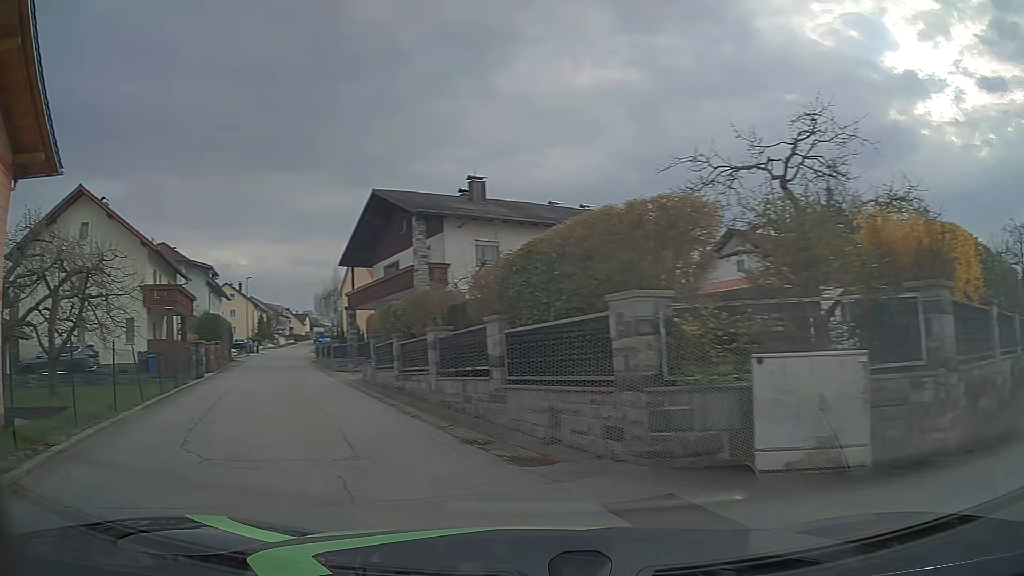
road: residential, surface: asphalt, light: Day
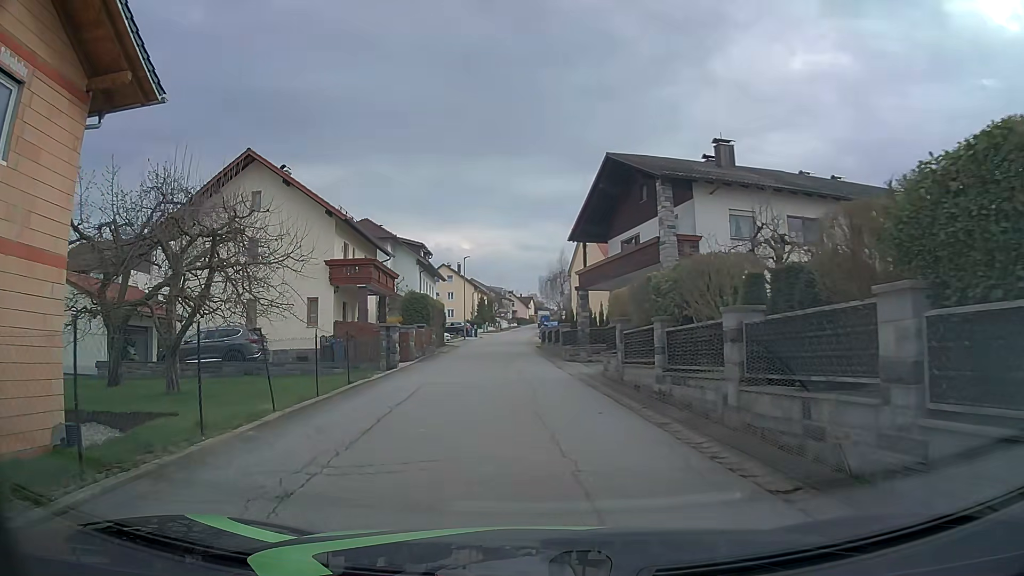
(-1.3, +5.2) m; -22°
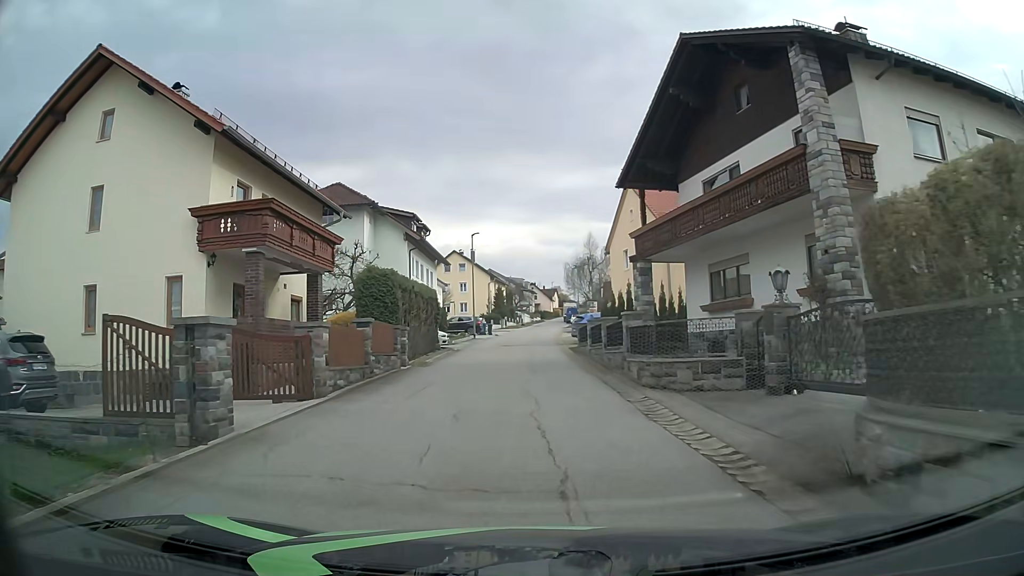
(-0.5, +14.5) m; -3°
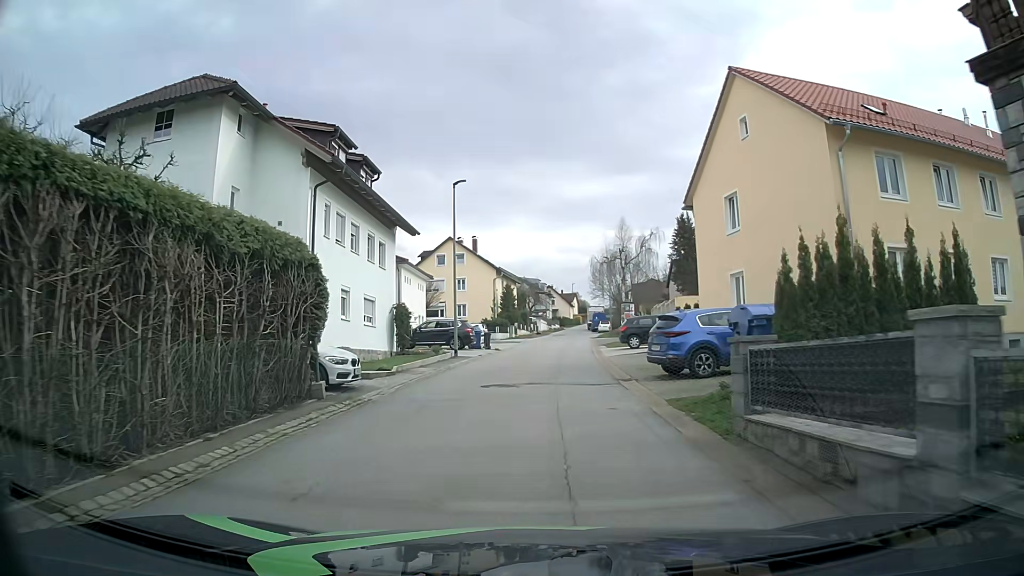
(-0.2, +21.3) m; -2°
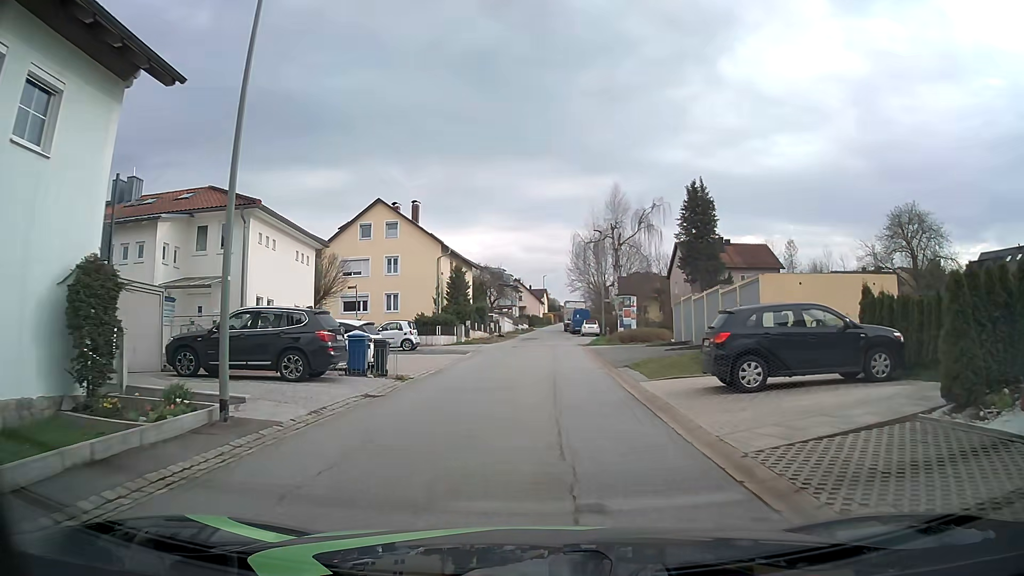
(+0.6, +21.3) m; +3°
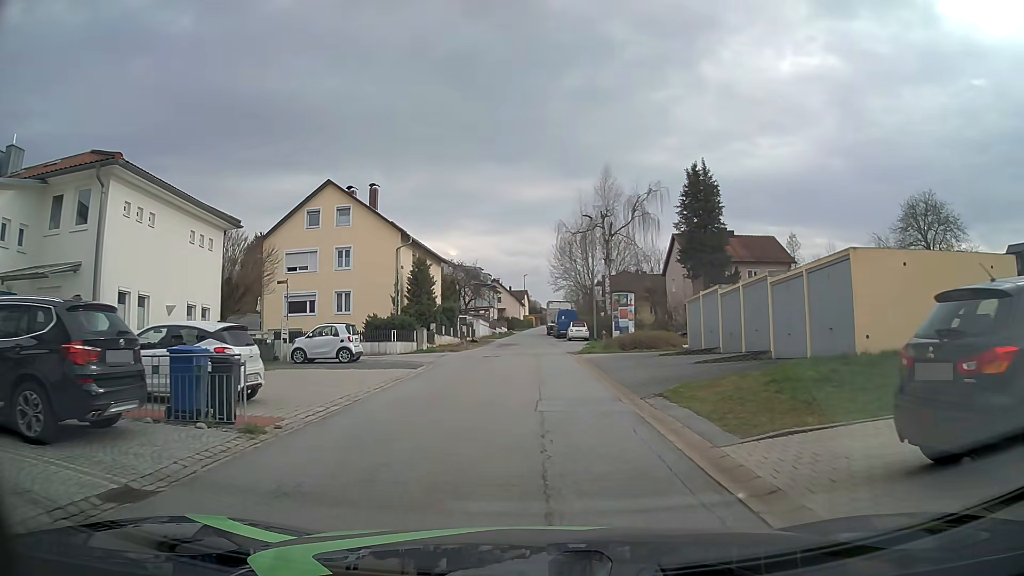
(+0.1, +8.3) m; +1°
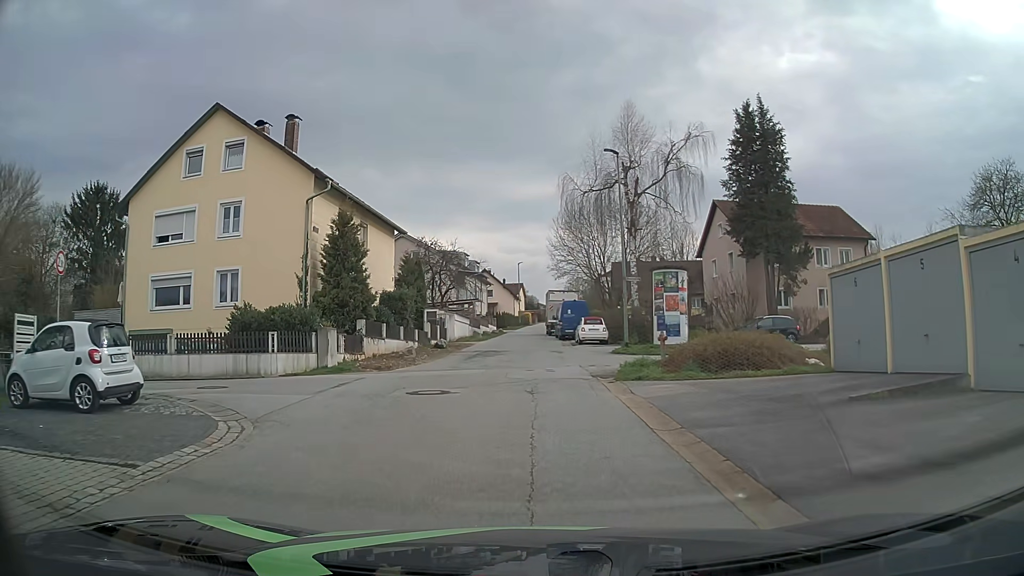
(+0.4, +16.1) m; +2°
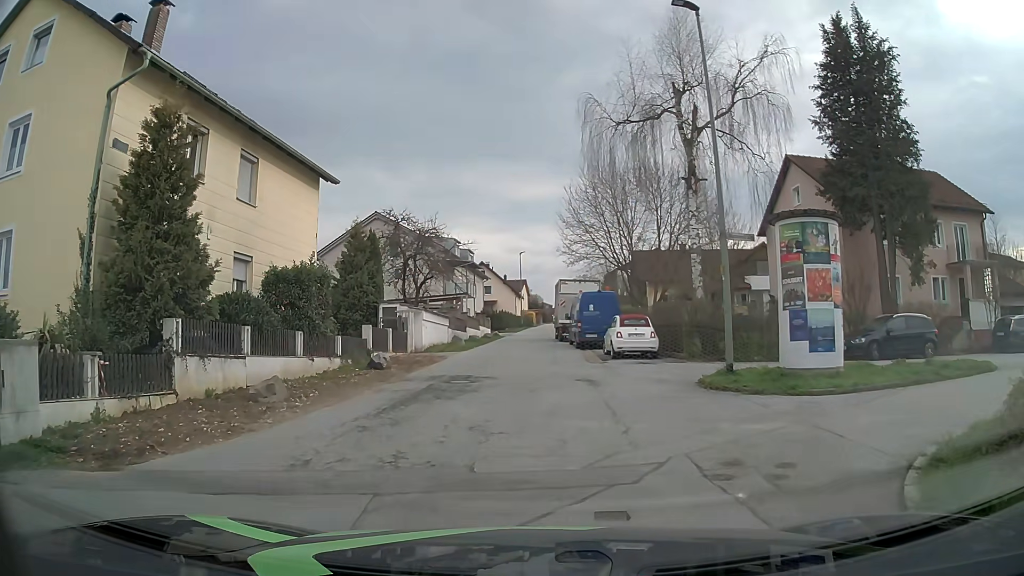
(-0.2, +13.5) m; 0°
(0, +10) (0, +20) (-1, +30) (-1, +40) (-1, +50) (0, +60) (+1, +70) (+2, +80) (+2, +90) (+3, +100) m
